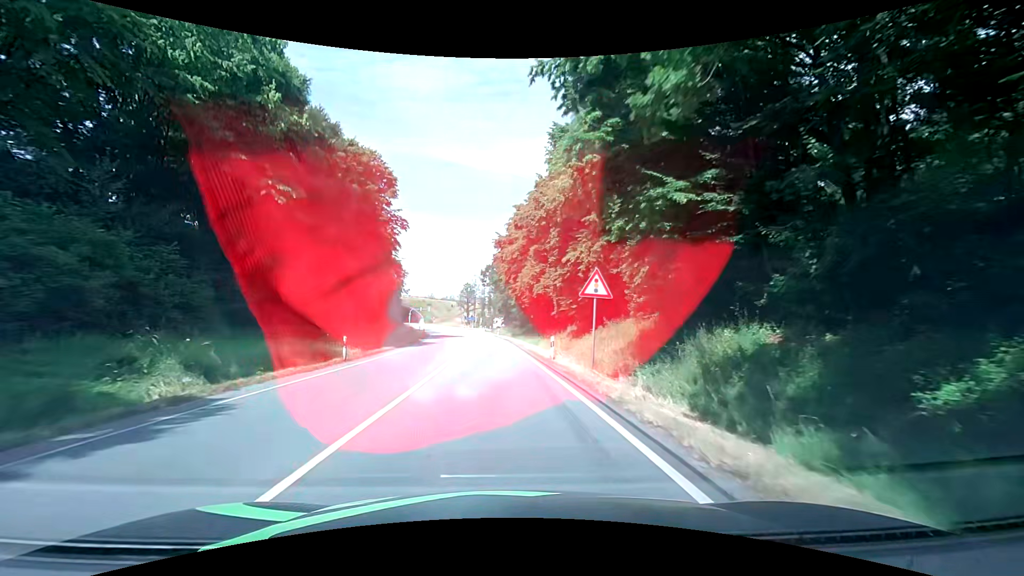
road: primary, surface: asphalt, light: Day
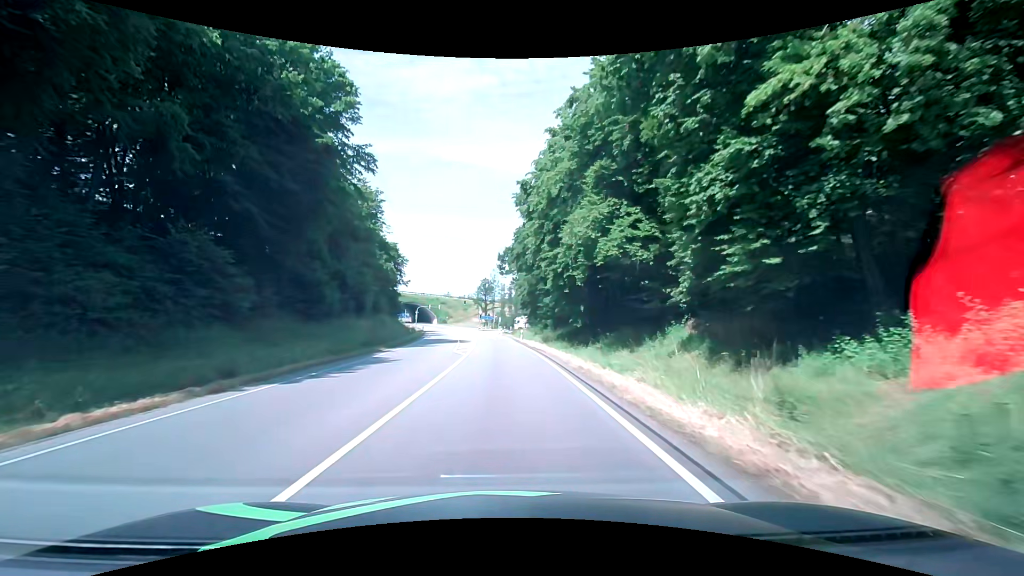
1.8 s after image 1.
(-0.7, +24.2) m; -2°
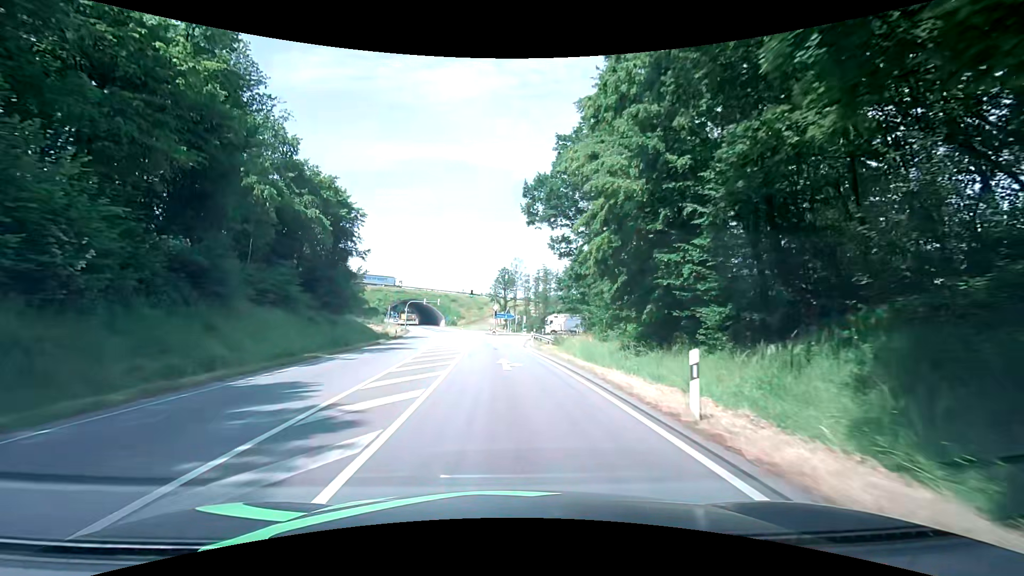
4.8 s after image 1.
(-1.4, +40.5) m; -3°
(0, +10) (0, +20) (-1, +30) (-2, +40) (-3, +50) (-4, +60) (-5, +70) (-7, +80) (-8, +90) (-10, +99) m
